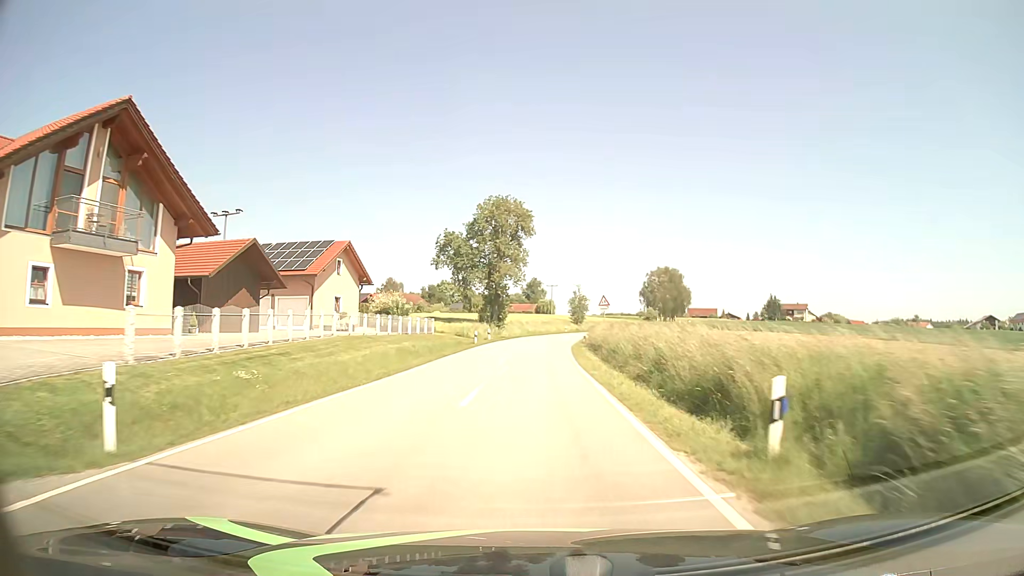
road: tertiary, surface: asphalt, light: Day
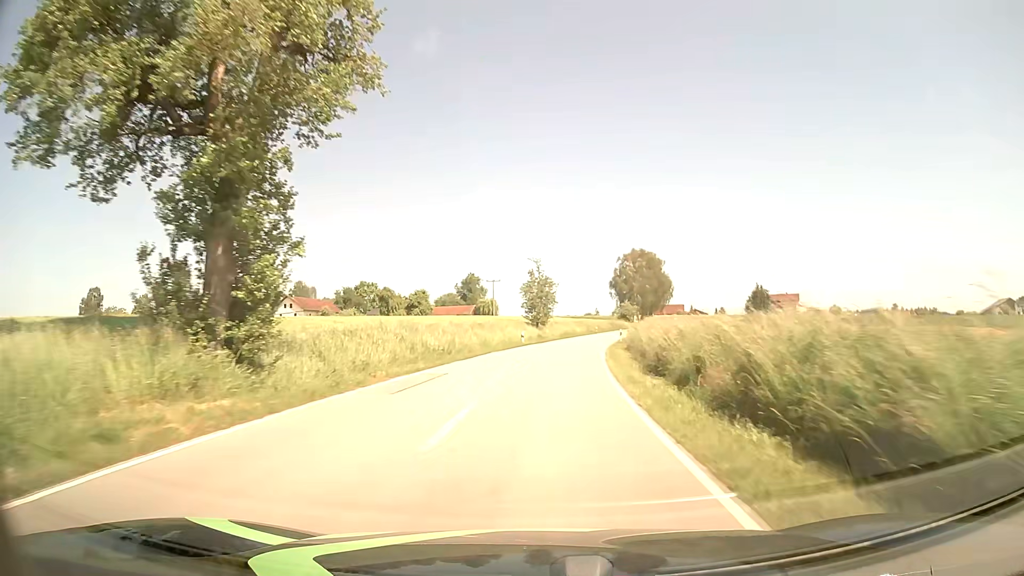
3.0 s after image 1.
(+1.3, +52.0) m; +5°
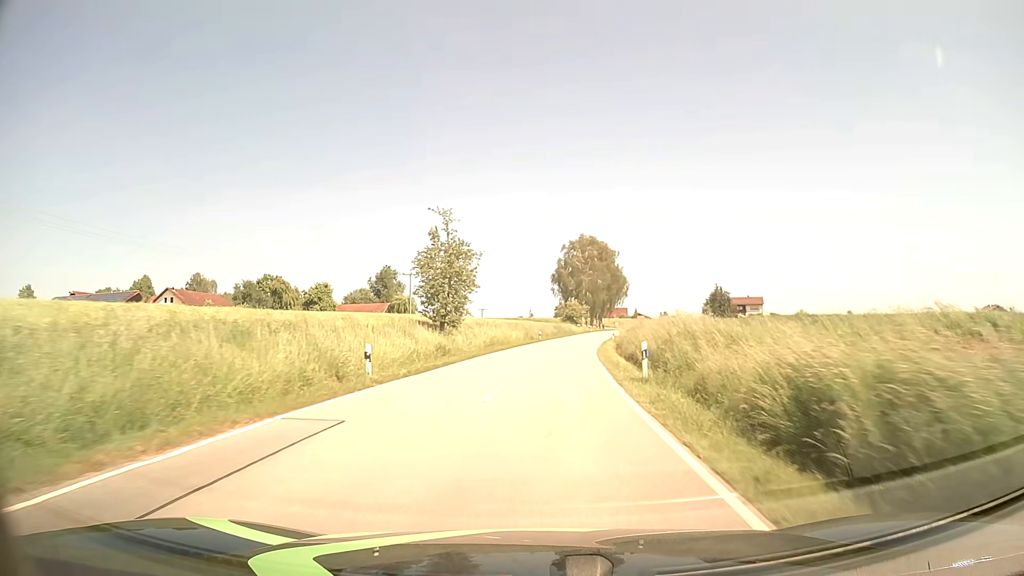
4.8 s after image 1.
(+1.5, +32.0) m; +6°
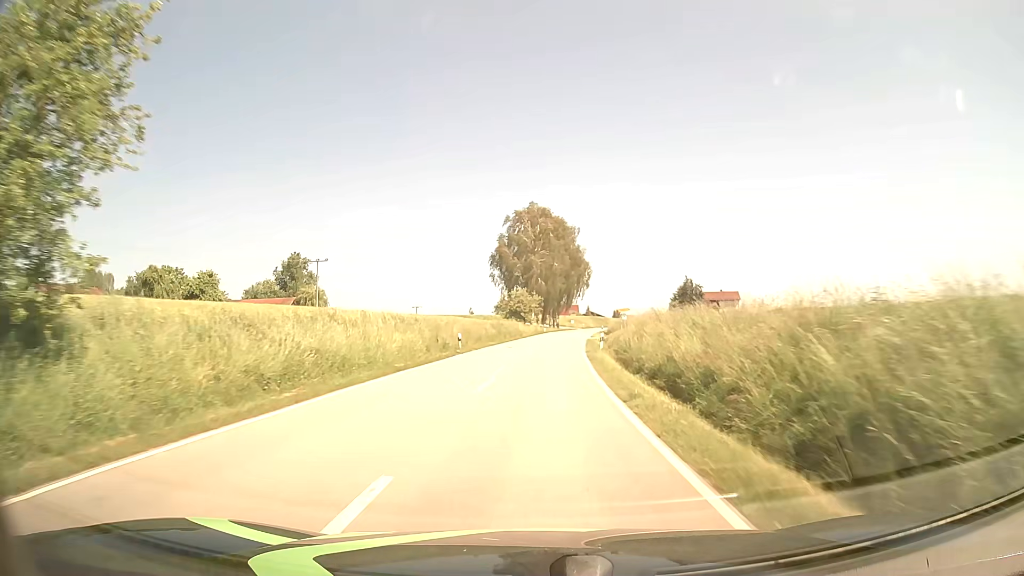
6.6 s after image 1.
(+1.6, +32.8) m; +5°
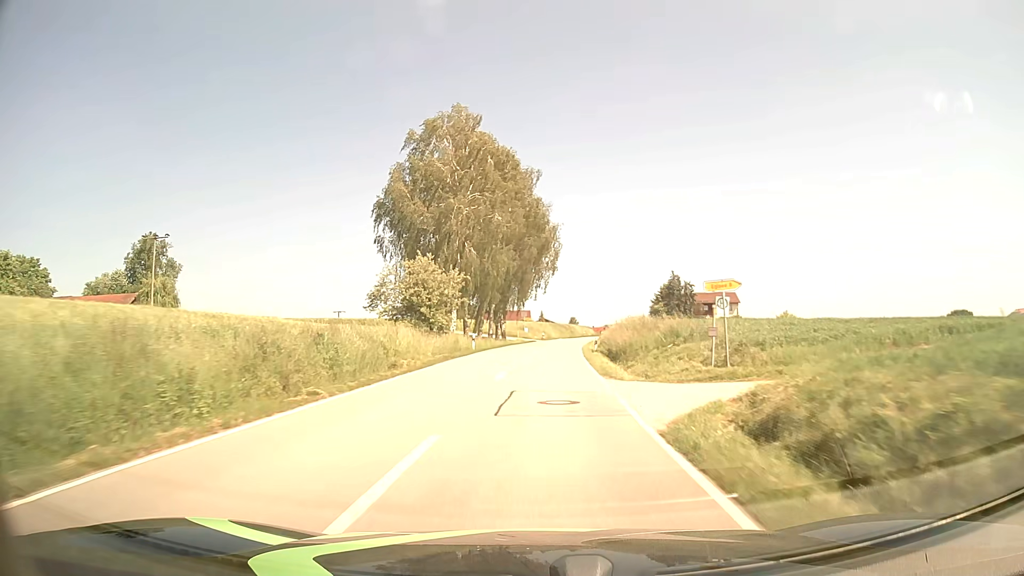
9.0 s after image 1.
(+1.9, +45.3) m; +4°
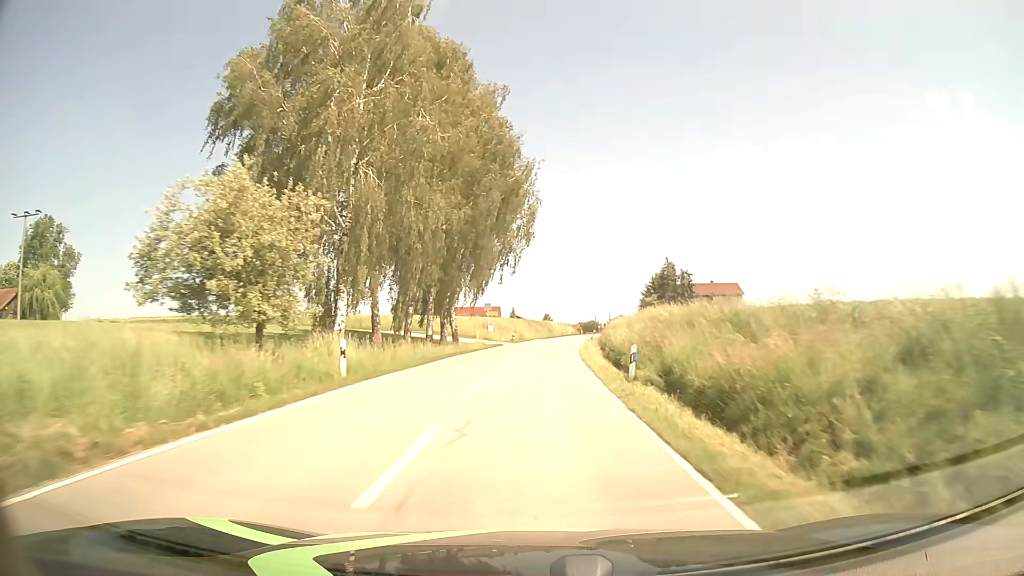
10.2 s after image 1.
(+0.5, +23.2) m; +3°
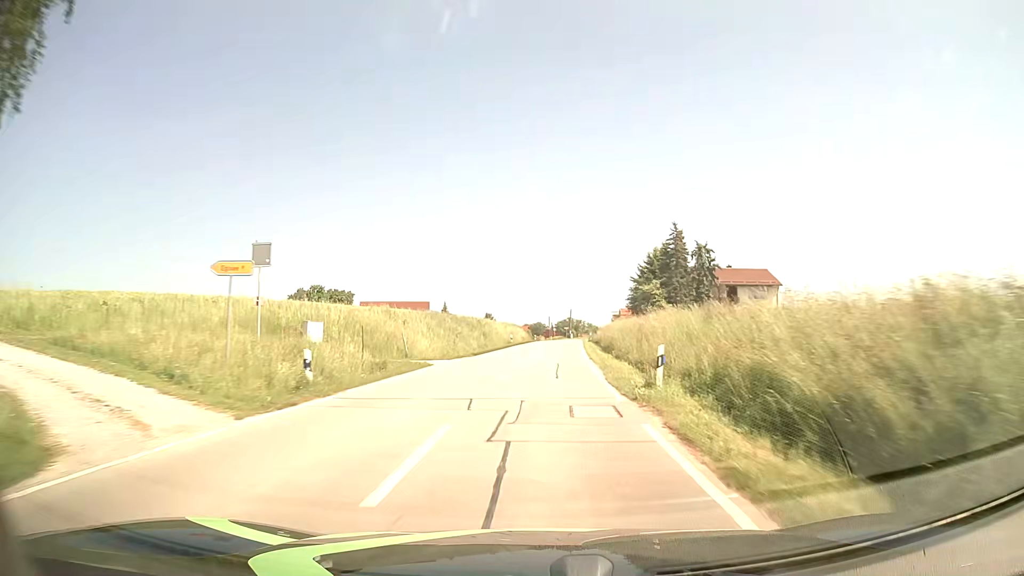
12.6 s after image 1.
(+1.7, +47.1) m; +4°
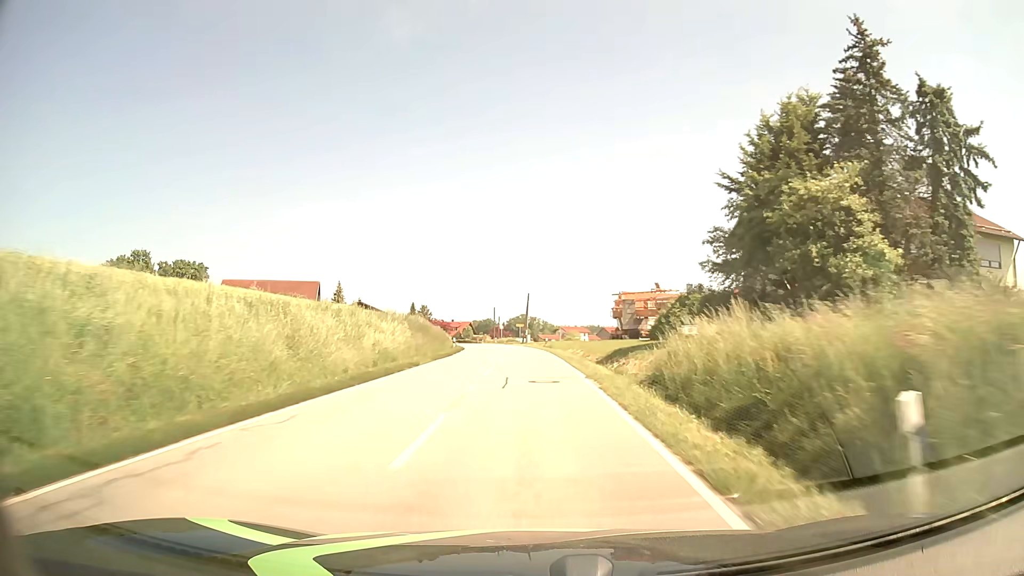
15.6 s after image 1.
(+3.1, +58.1) m; +4°
(0, +10) (0, +20) (0, +30) (-1, +40) (-1, +50) (-2, +60) (-3, +70) (-4, +80) (-6, +90) (-7, +100) m
